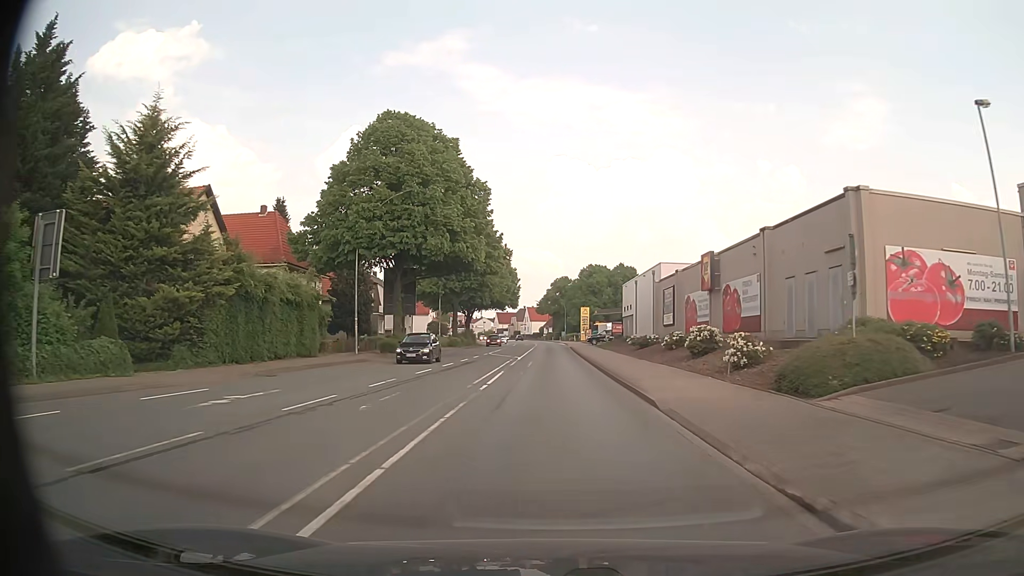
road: primary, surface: asphalt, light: Day
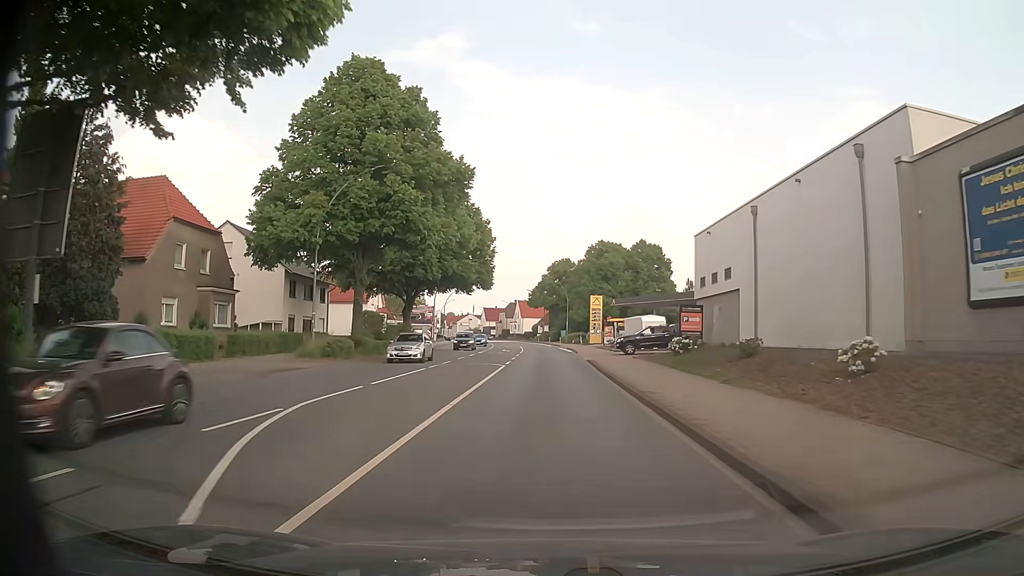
(-0.1, +39.1) m; 0°
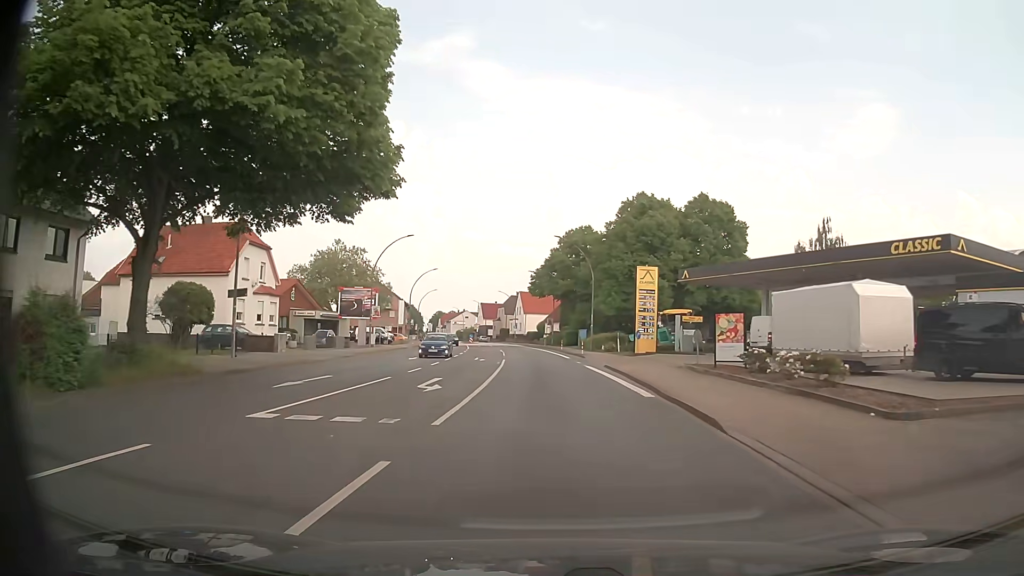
(+0.1, +39.5) m; 0°
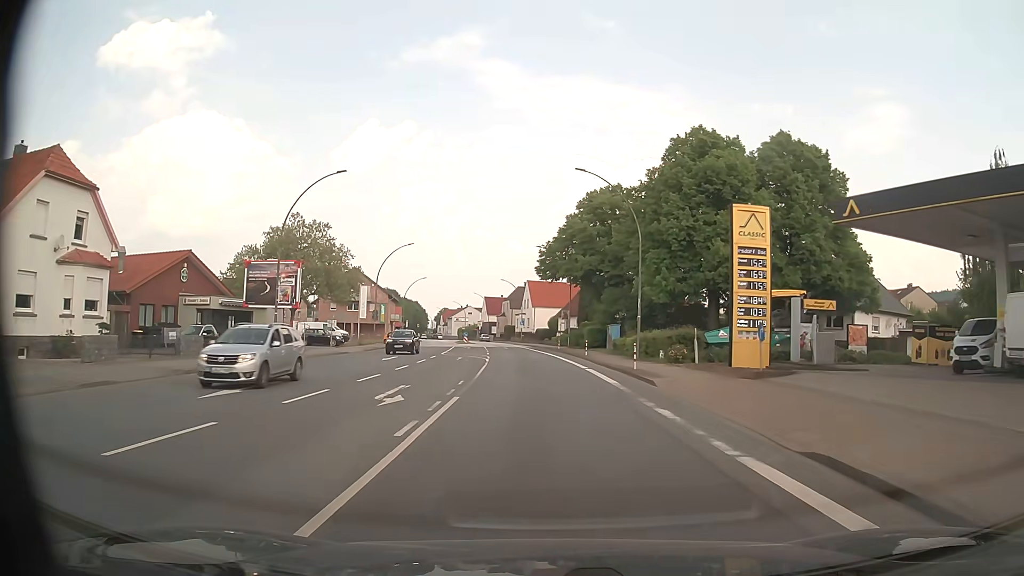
(-0.2, +23.7) m; -1°
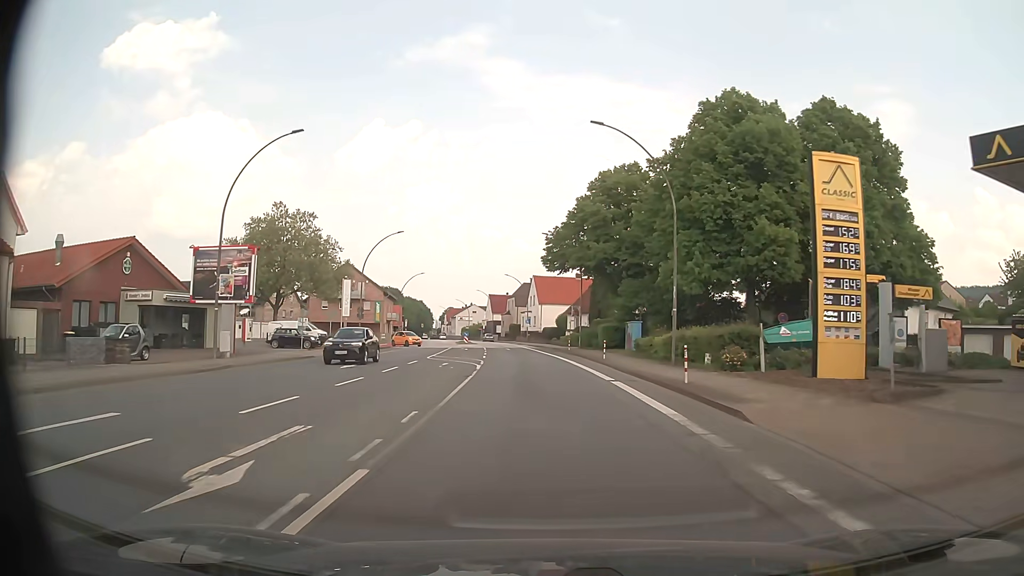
(0.0, +7.9) m; 0°
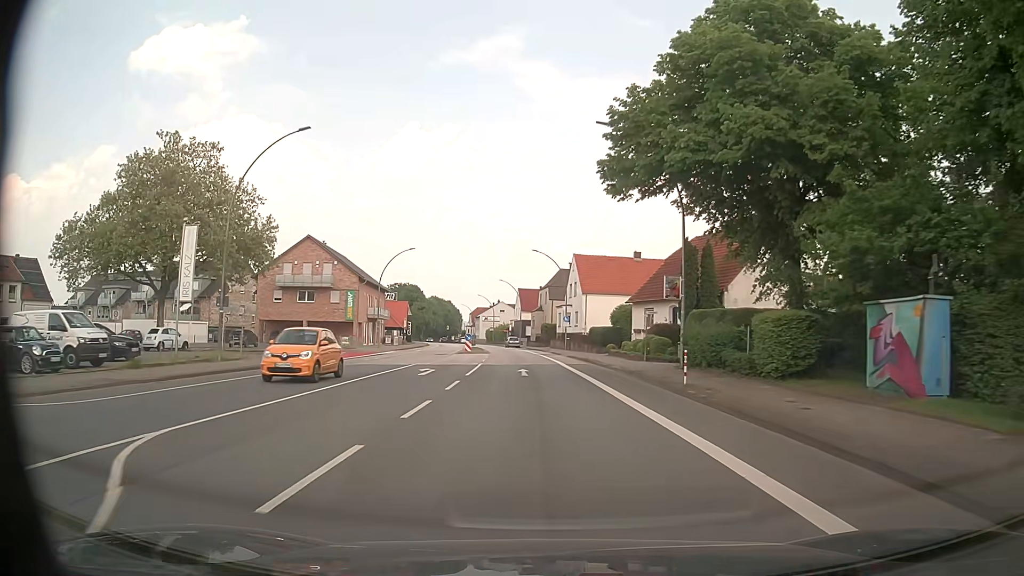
(-0.9, +31.7) m; -3°
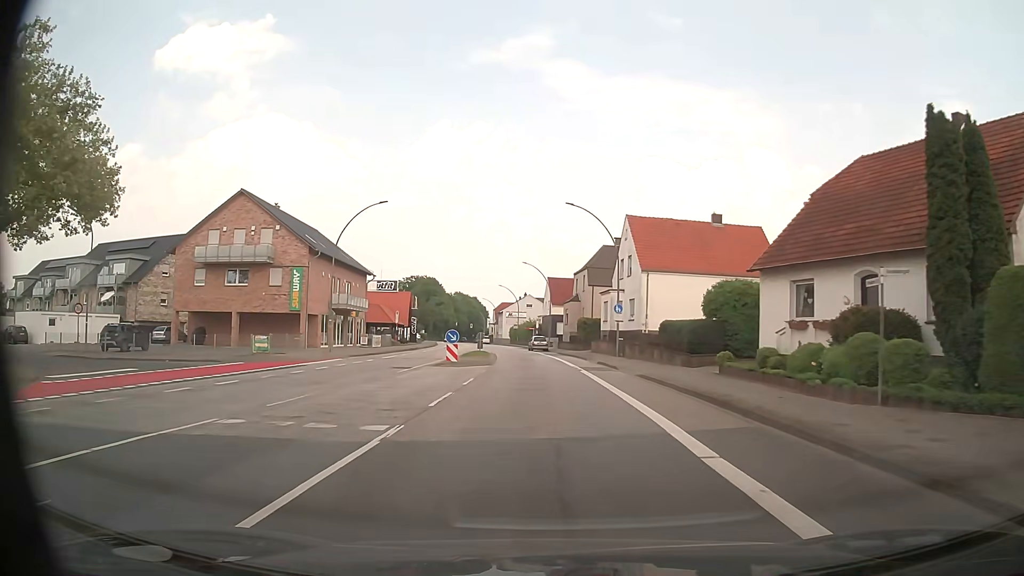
(-0.6, +23.8) m; -2°
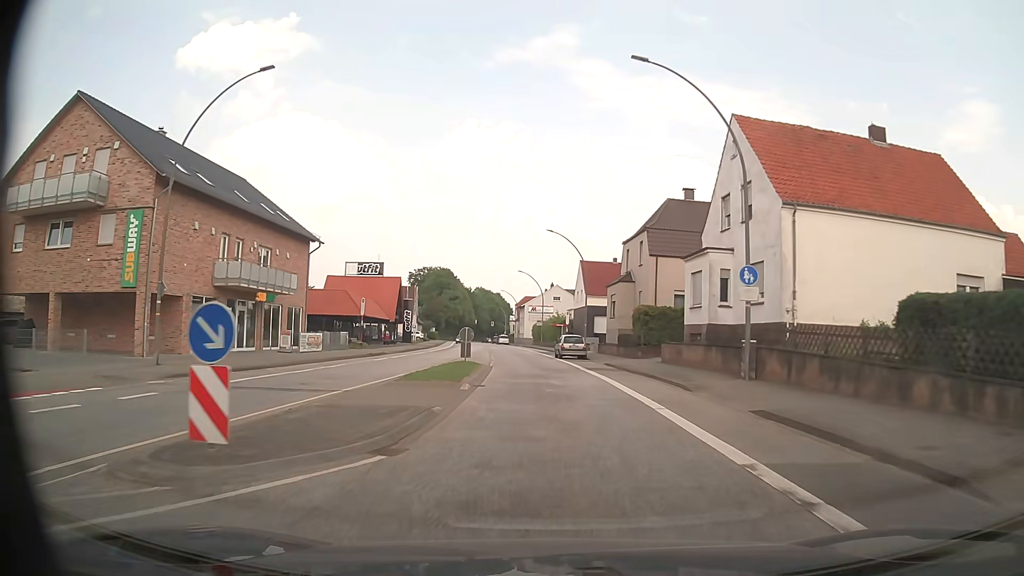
(-0.7, +23.9) m; -3°
(0, +10) (0, +20) (-1, +30) (-2, +40) (-2, +50) (-3, +60) (-4, +70) (-6, +80) (-7, +90) (-8, +100) m
